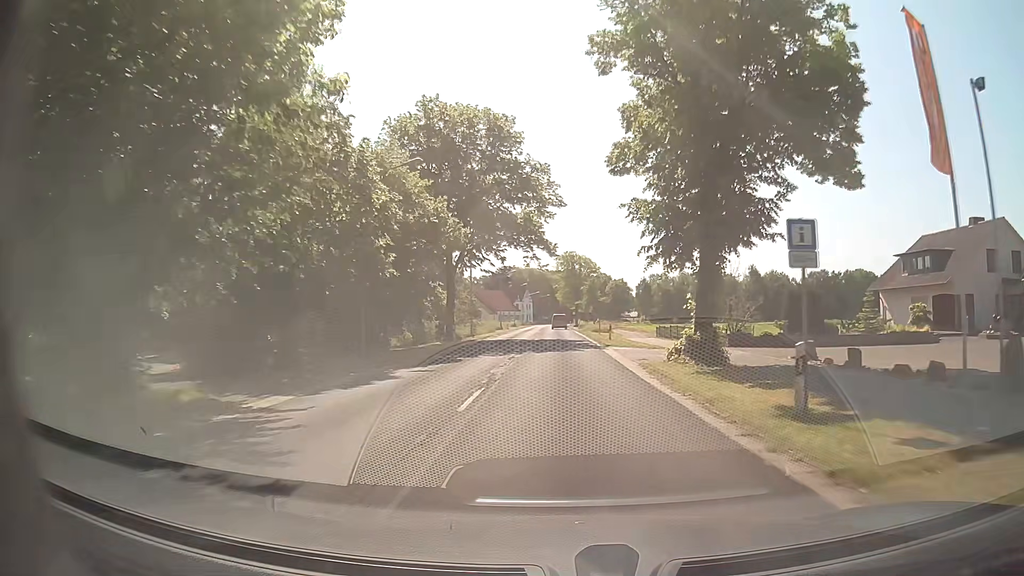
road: secondary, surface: asphalt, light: Day
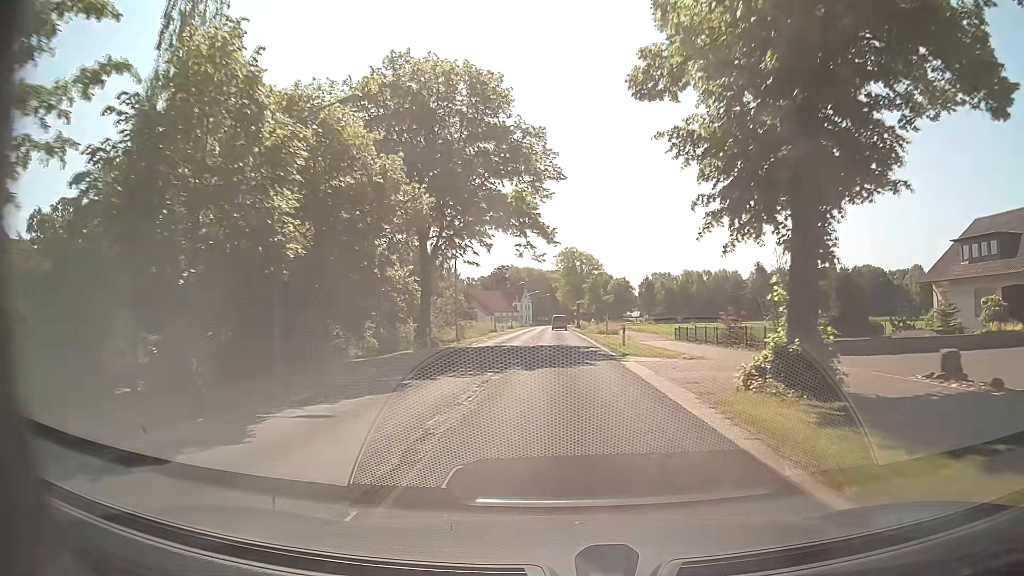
(0.0, +8.1) m; 0°
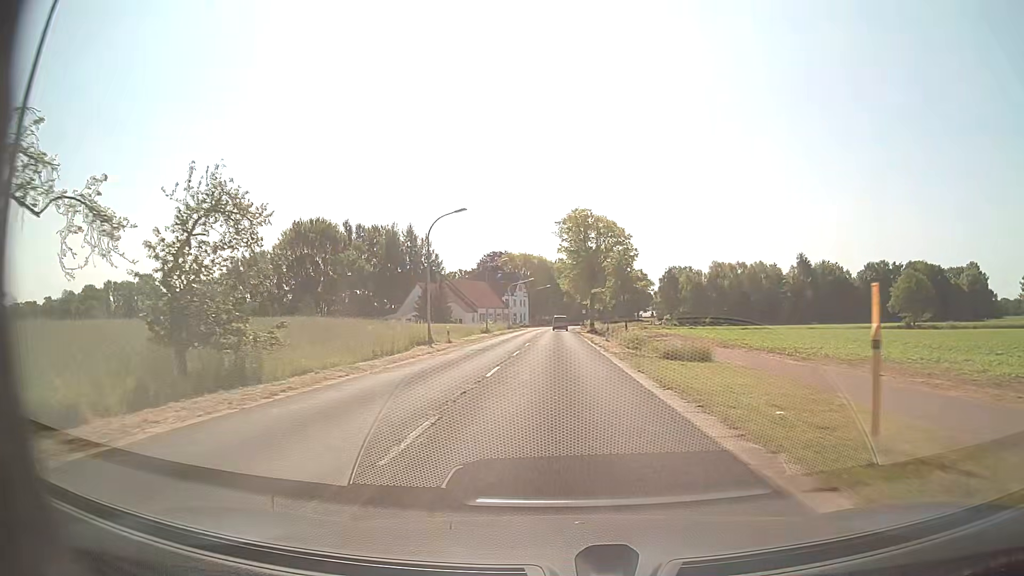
(+0.1, +40.4) m; 0°
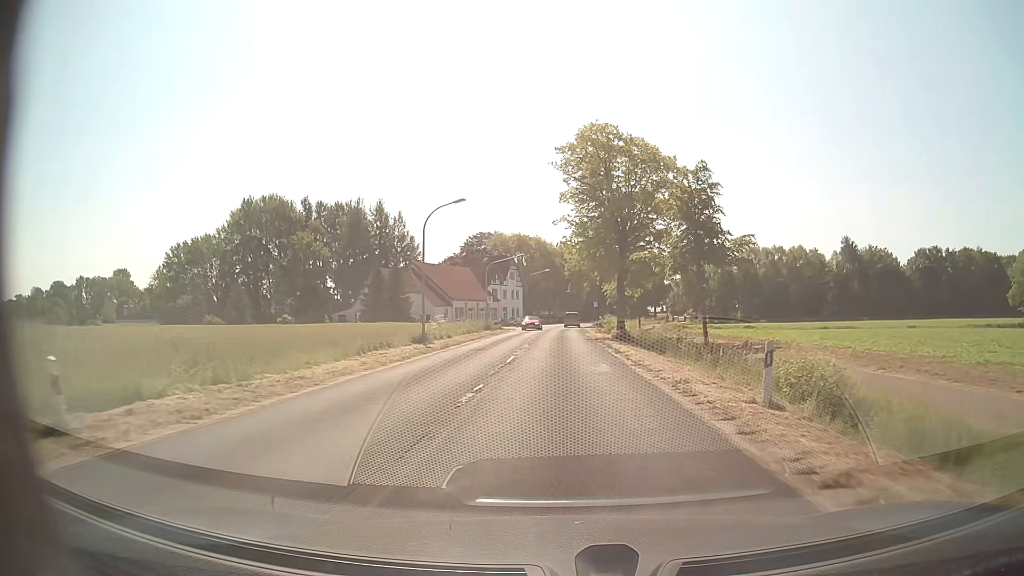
(0.0, +32.4) m; 0°
(0, +10) (0, +20) (0, +30) (0, +40) (+1, +50) (+1, +60) (+1, +70) (+2, +80) (+2, +90) (+3, +100) m
